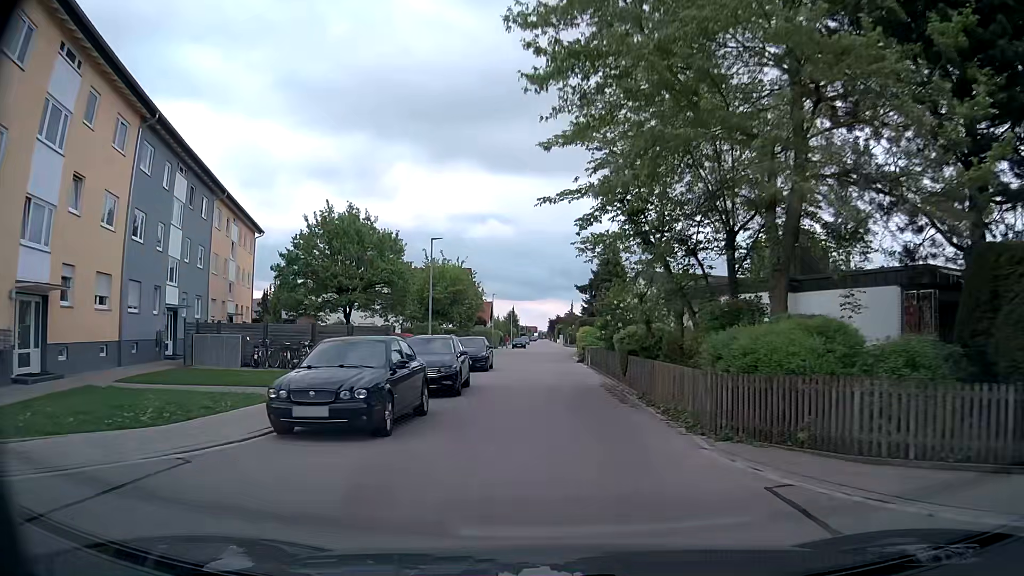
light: Day
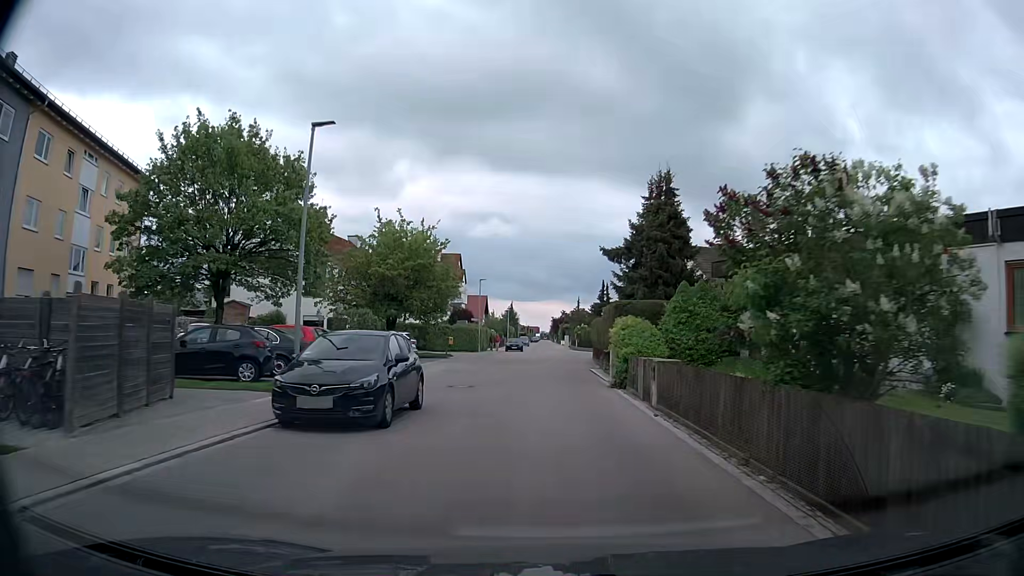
(-0.2, +18.5) m; -1°
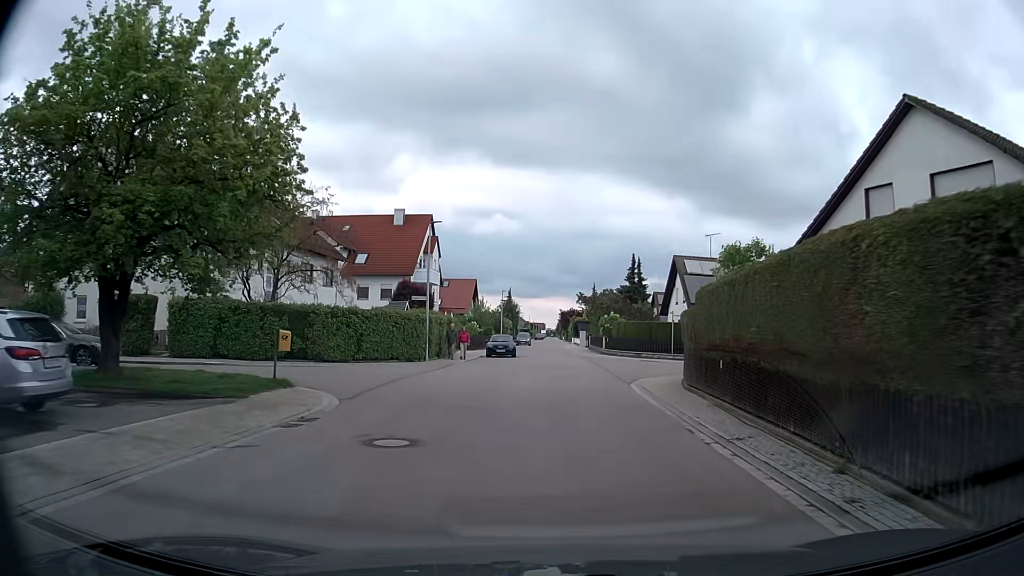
(0.0, +27.9) m; -1°
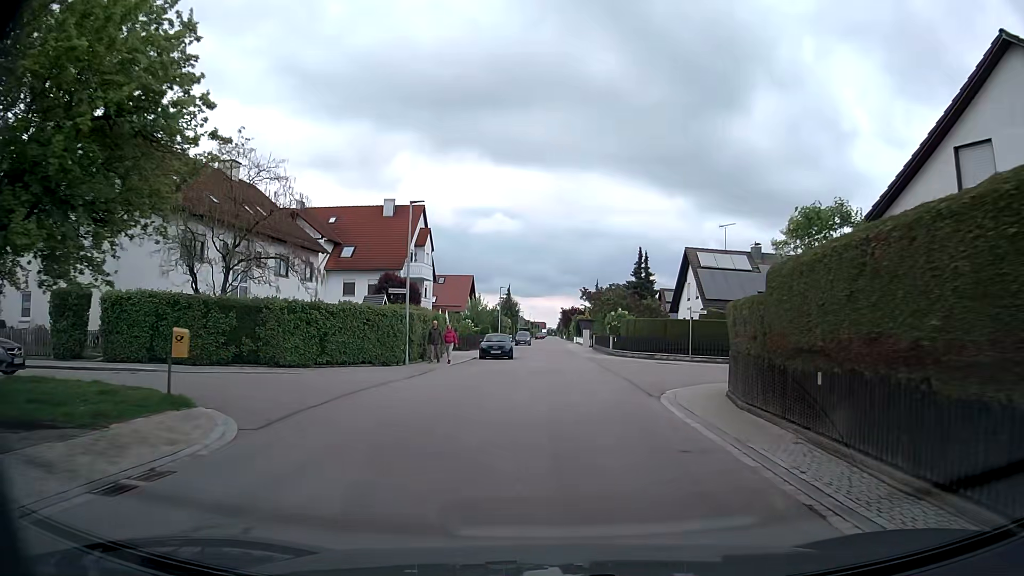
(0.0, +4.5) m; 0°
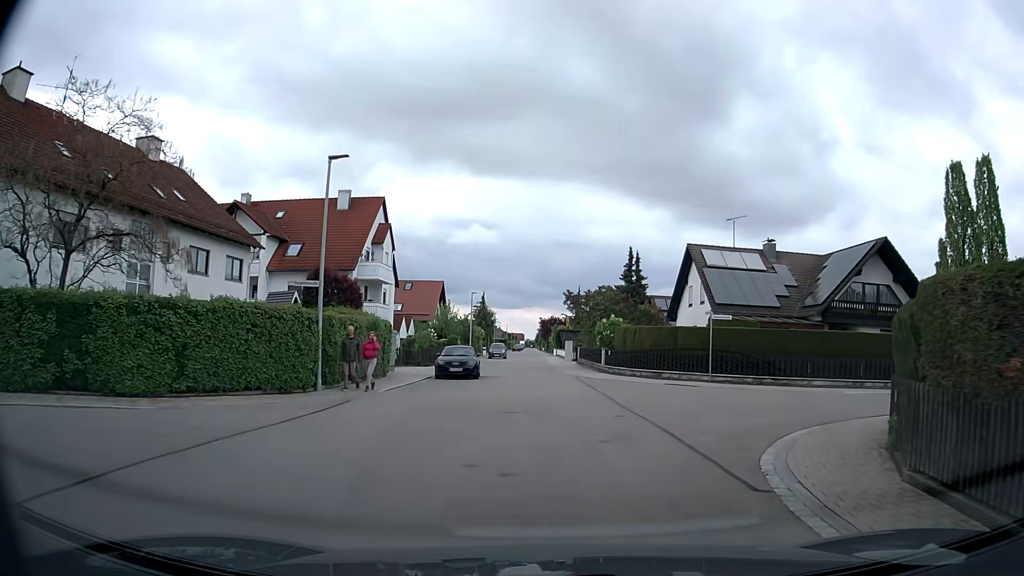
(+0.1, +8.0) m; +1°
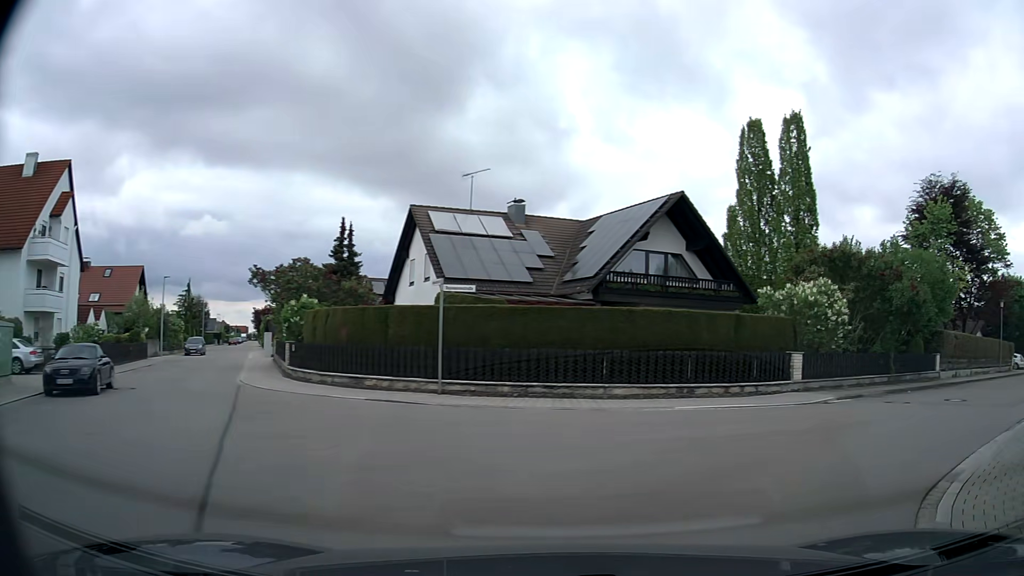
(+1.6, +9.8) m; +23°
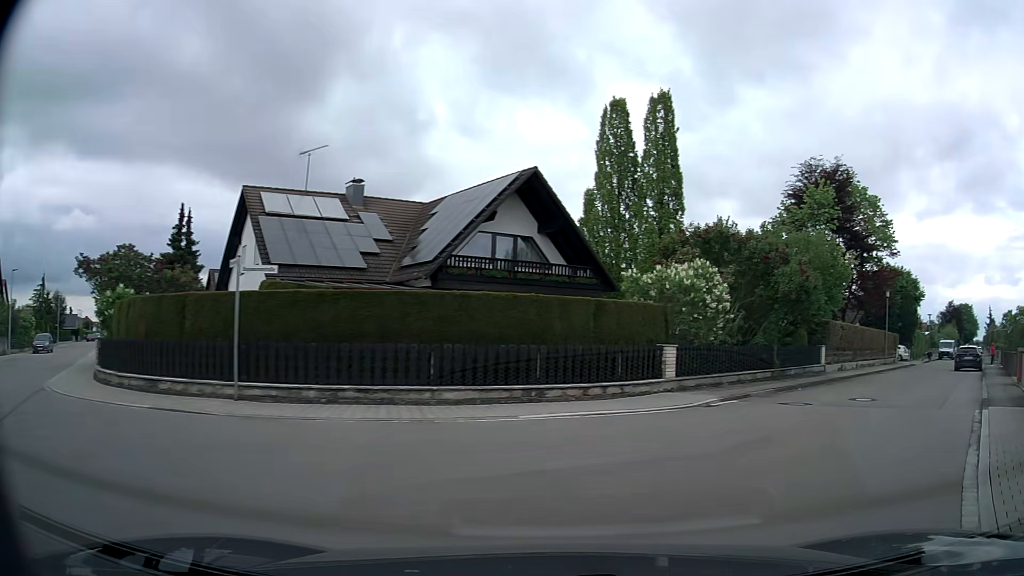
(+0.4, +3.2) m; +13°
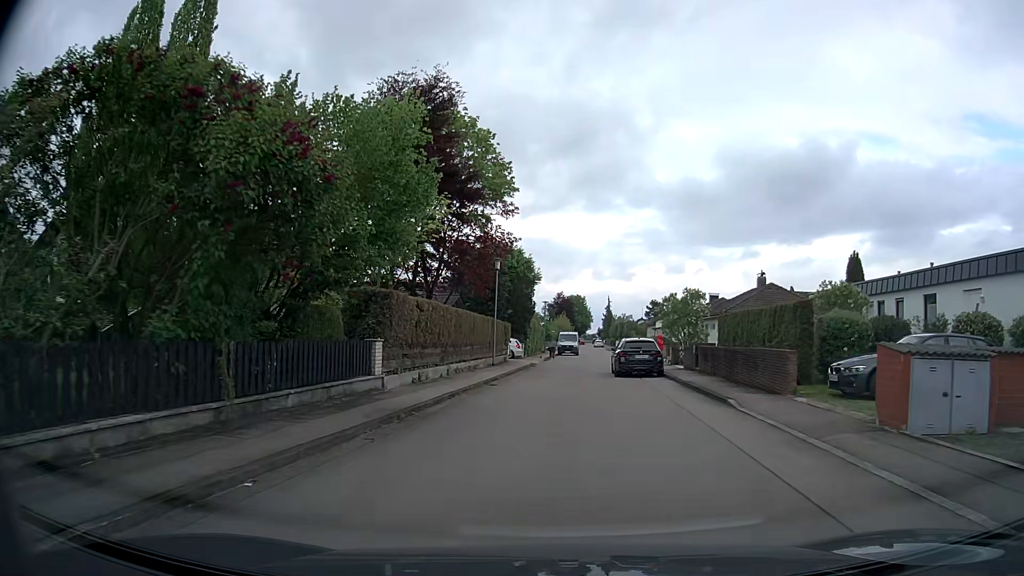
(+5.8, +14.0) m; +34°
(0, +10) (0, +20) (+1, +30) (+2, +40) (+3, +50) (+4, +60) (+5, +70) (+6, +80) (+6, +90) (+7, +100) m
